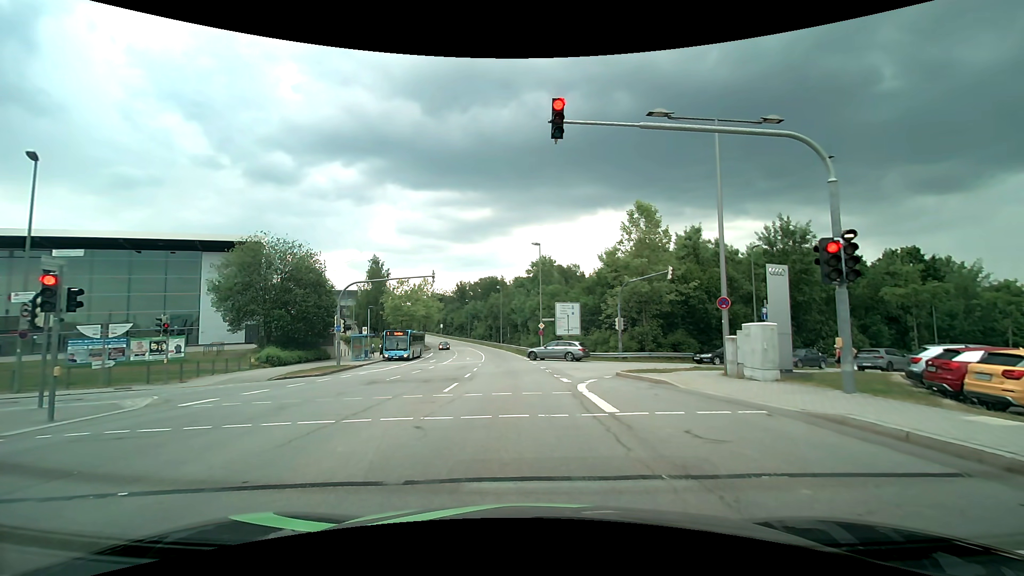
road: secondary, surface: asphalt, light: Day
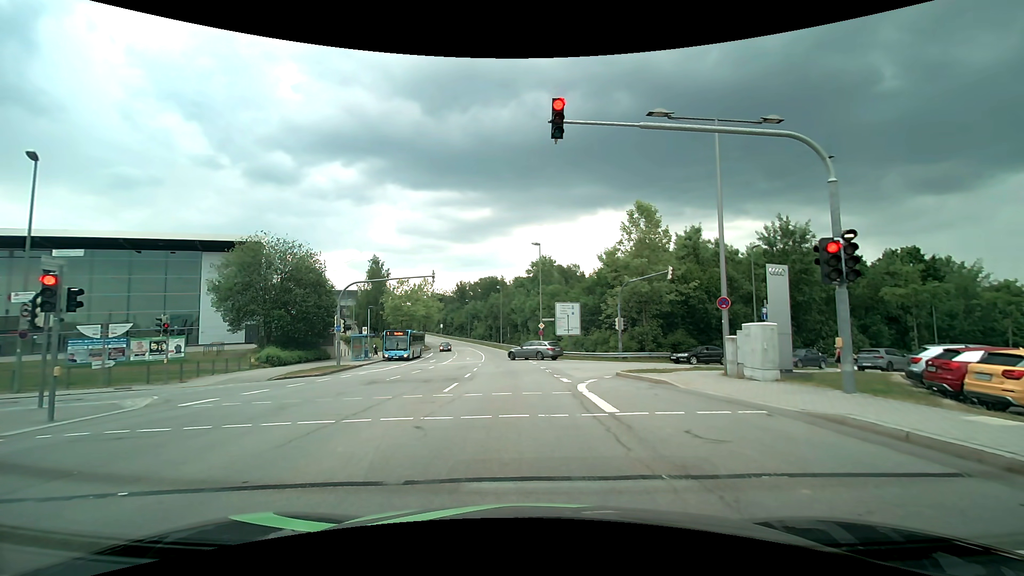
(0.0, 0.0) m; 0°
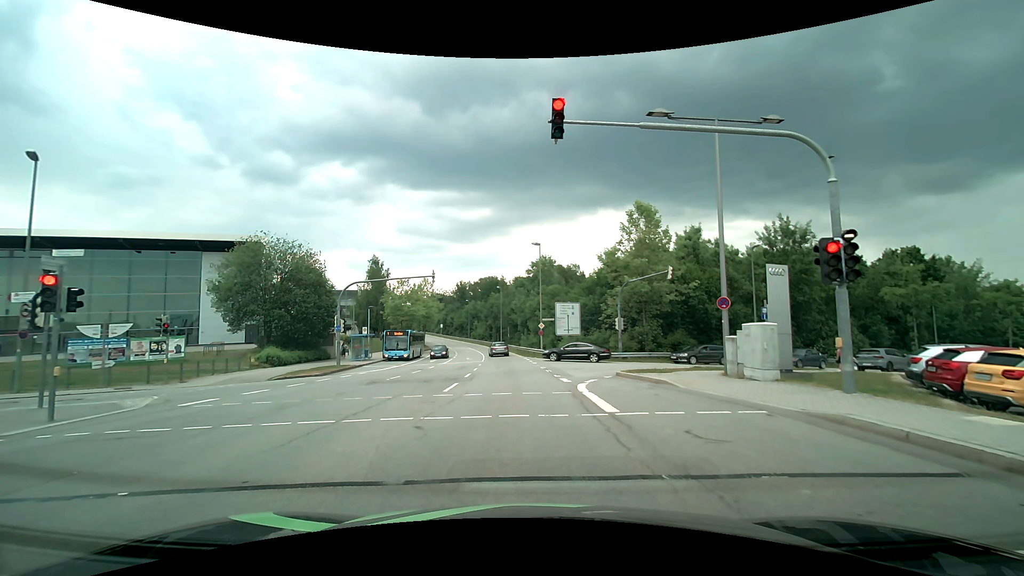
(0.0, 0.0) m; 0°
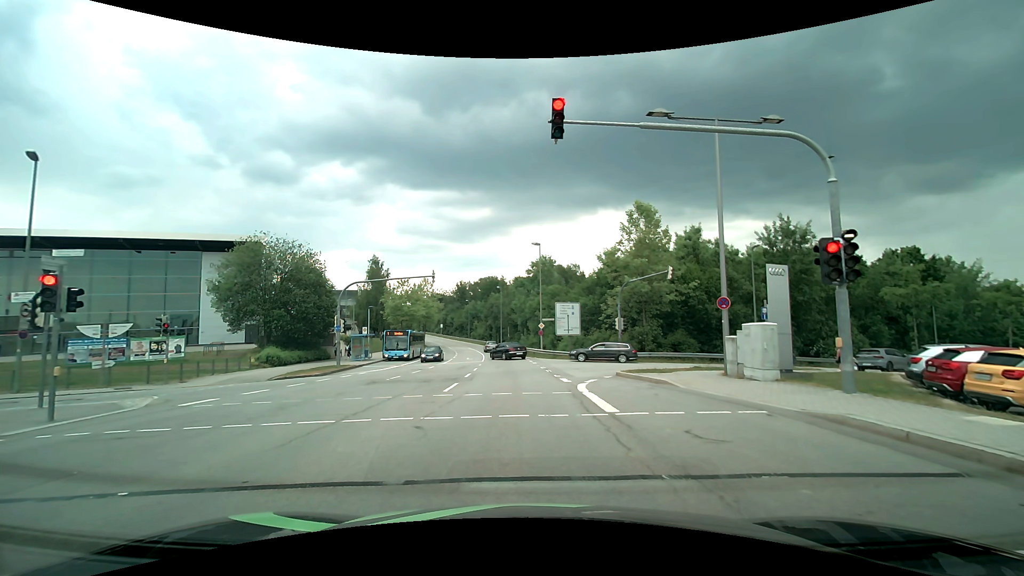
(0.0, 0.0) m; 0°
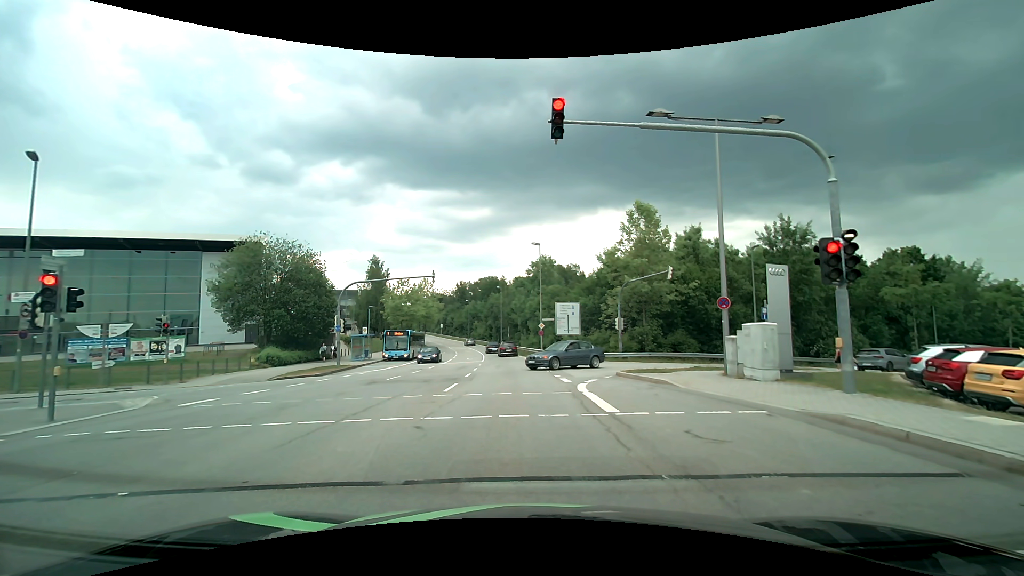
(0.0, 0.0) m; 0°
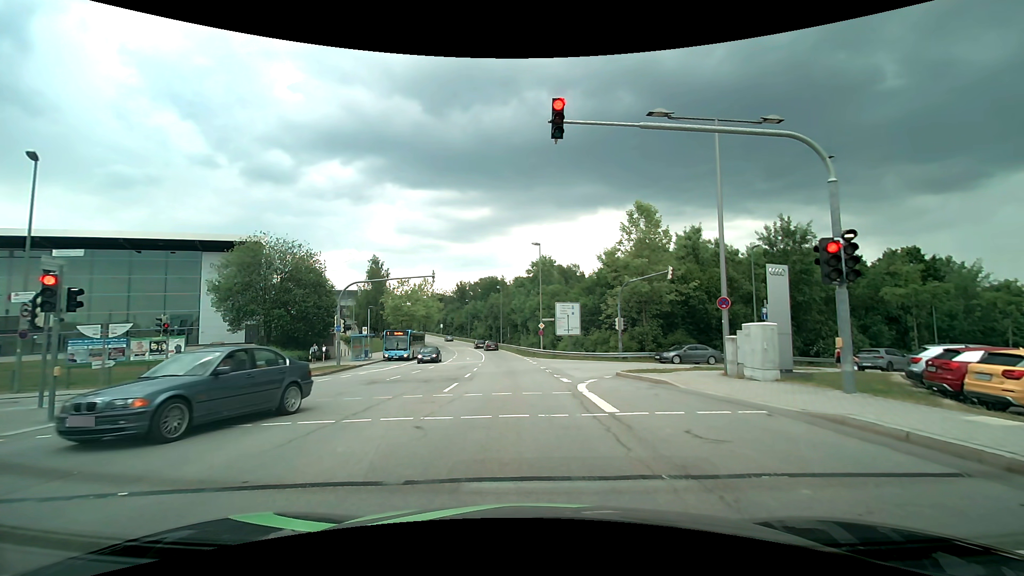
(0.0, 0.0) m; 0°
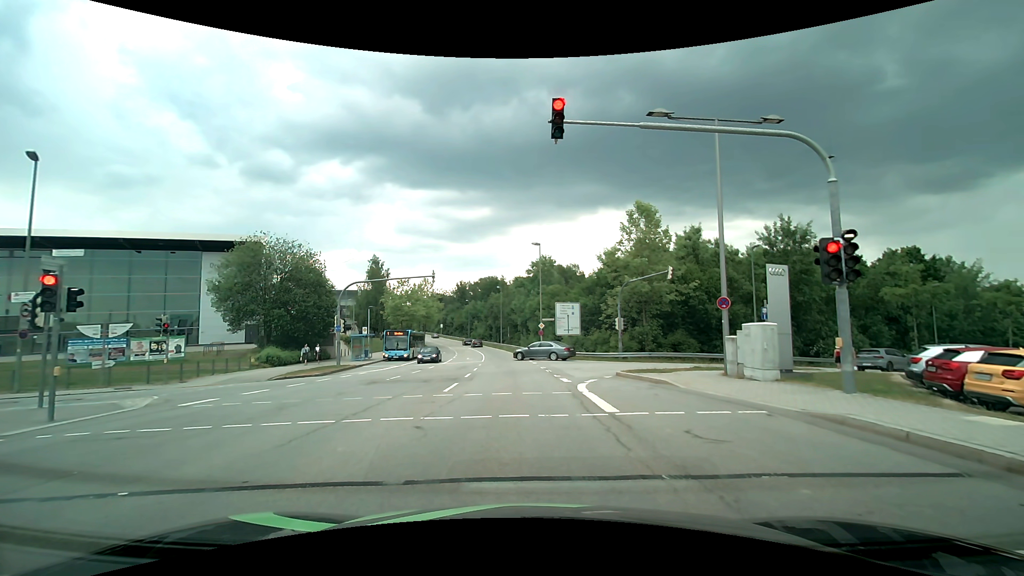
(0.0, 0.0) m; 0°
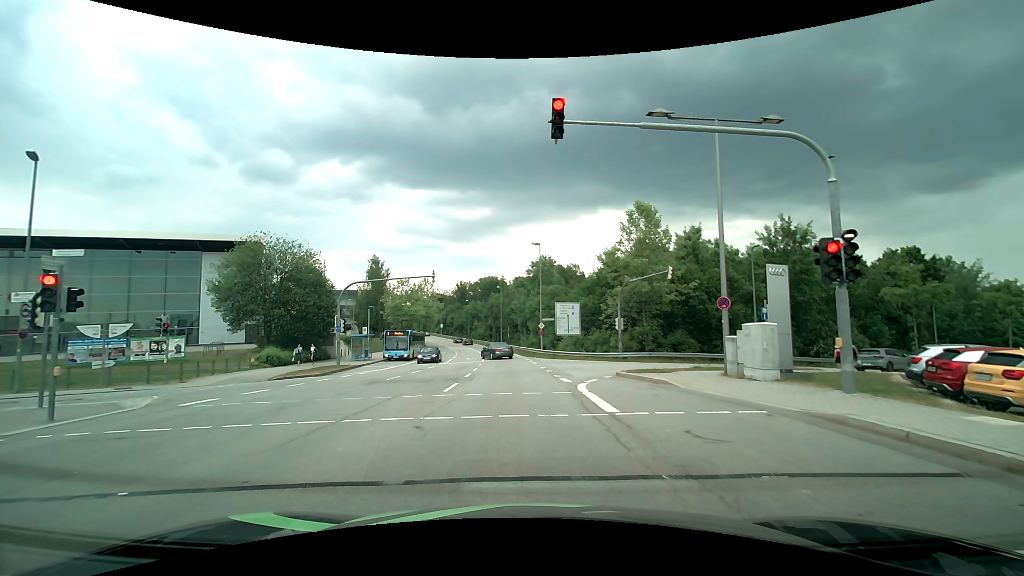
(0.0, 0.0) m; 0°
(0, +10) (-1, +20) (-1, +30) (-2, +40) (-4, +50) (-5, +60) (-6, +70) (-8, +79) (-10, +89) (-13, +99) m
